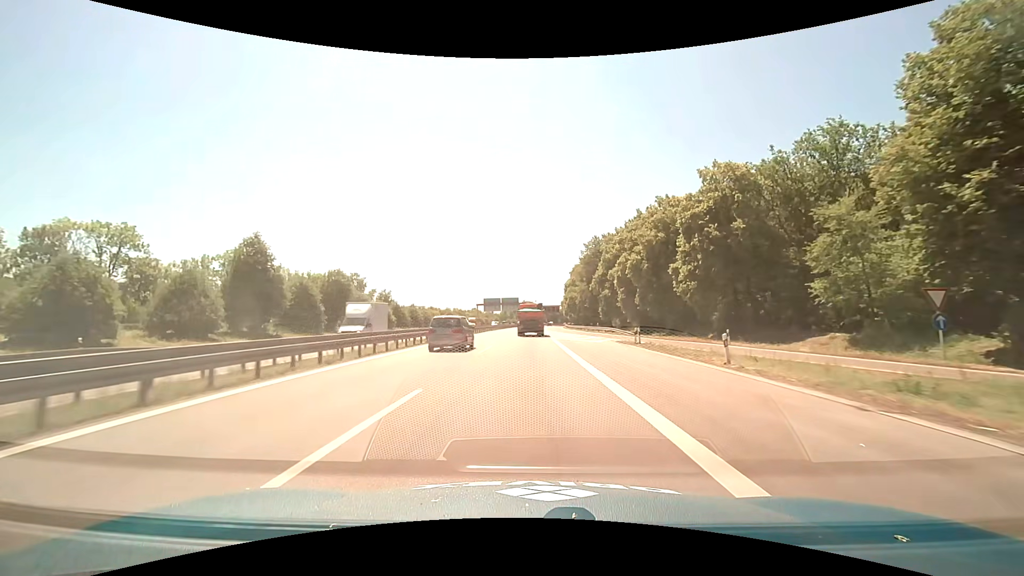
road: motorway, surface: asphalt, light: Day
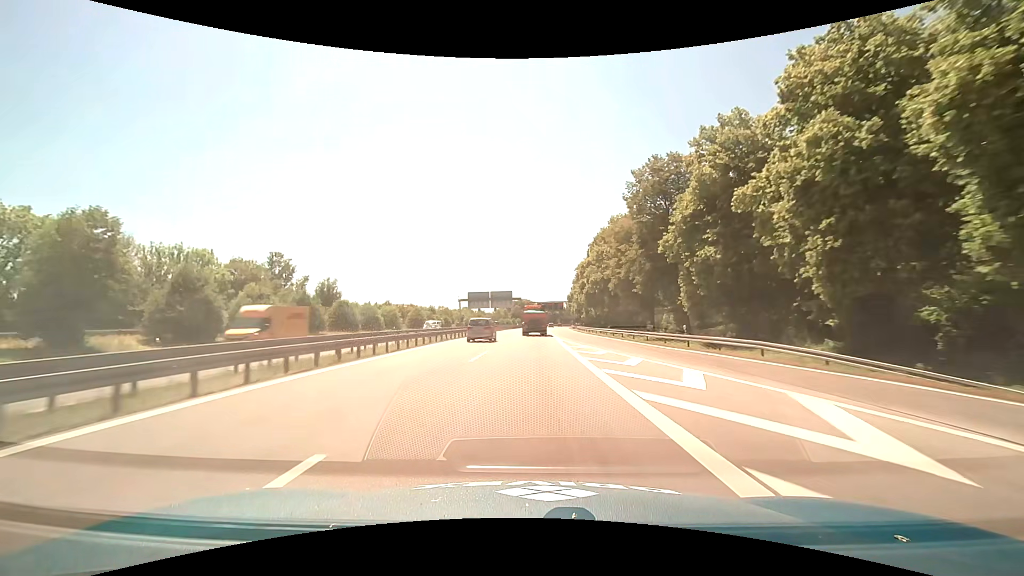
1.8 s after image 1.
(+0.1, +41.1) m; 0°
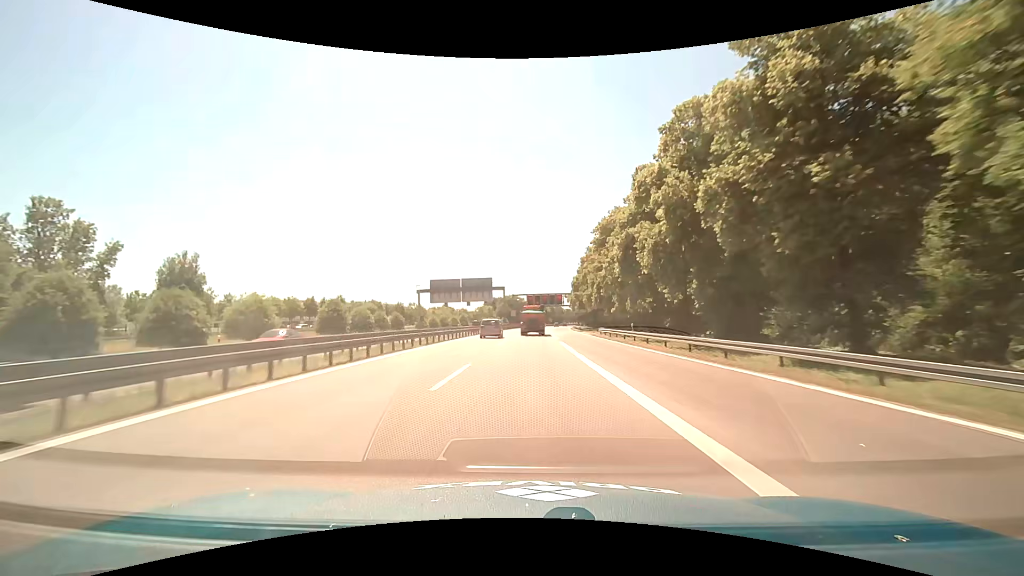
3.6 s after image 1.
(+0.4, +43.4) m; +1°
(0, +10) (0, +20) (0, +30) (+1, +40) (+1, +50) (+1, +60) (+1, +70) (+2, +80) (+2, +90) (+2, +100) m
